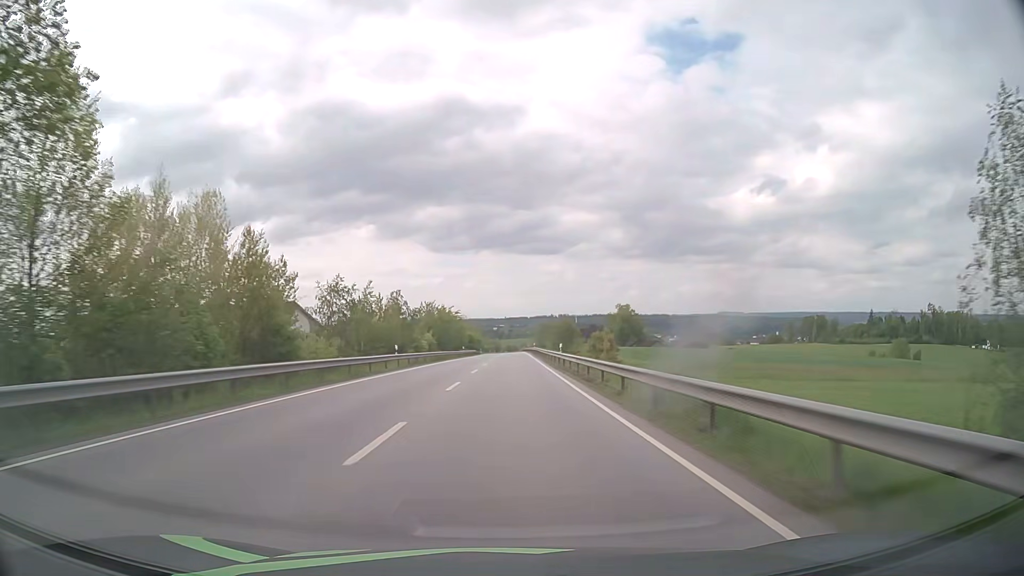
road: primary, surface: asphalt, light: Day
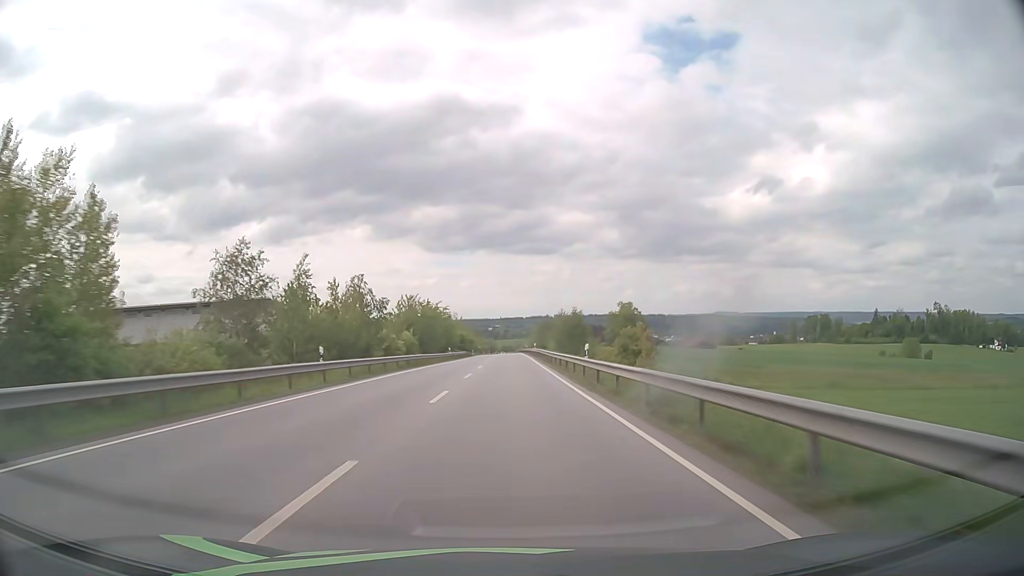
(+0.1, +15.5) m; 0°
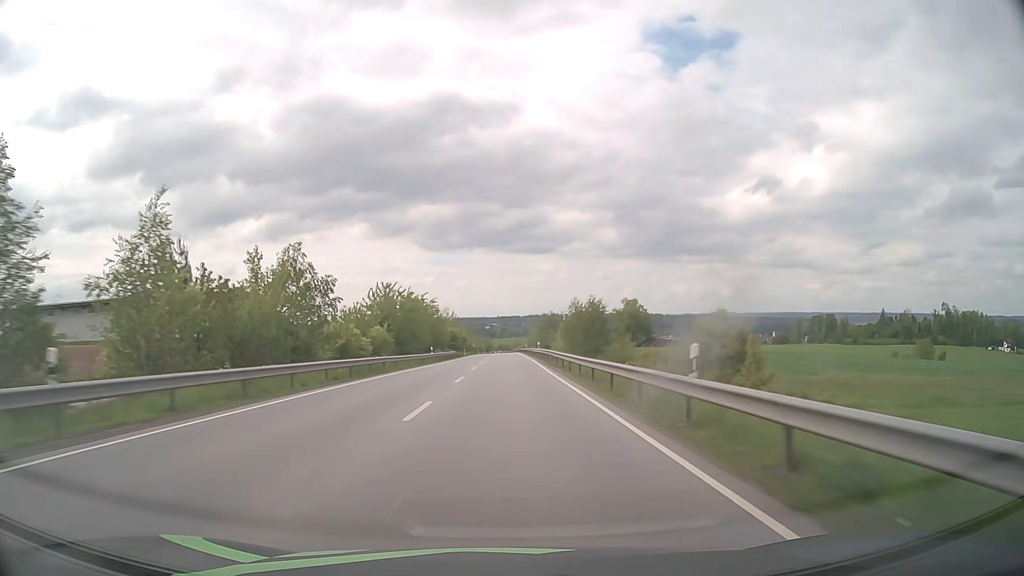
(+0.1, +15.5) m; 0°
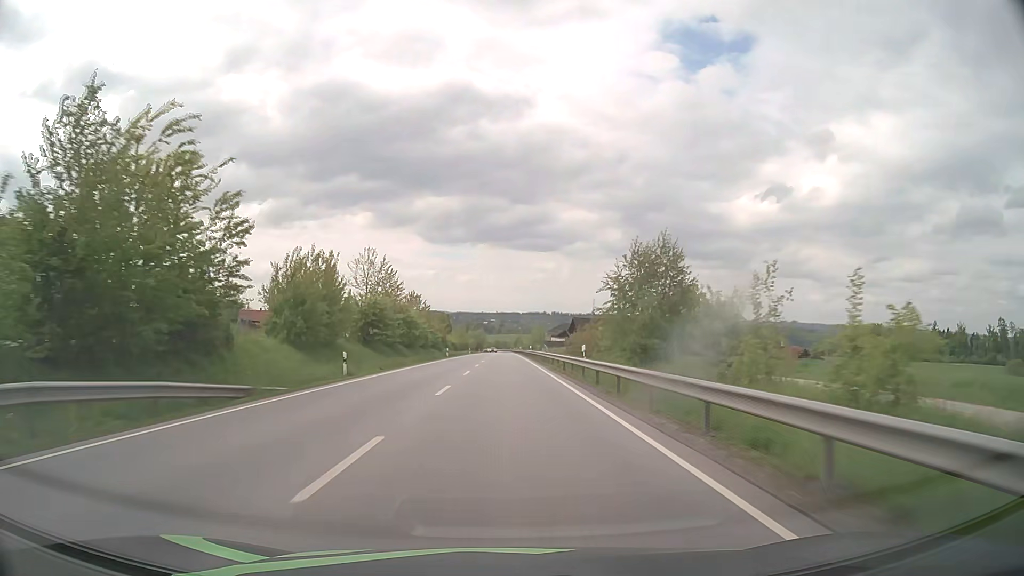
(+0.1, +77.0) m; 0°
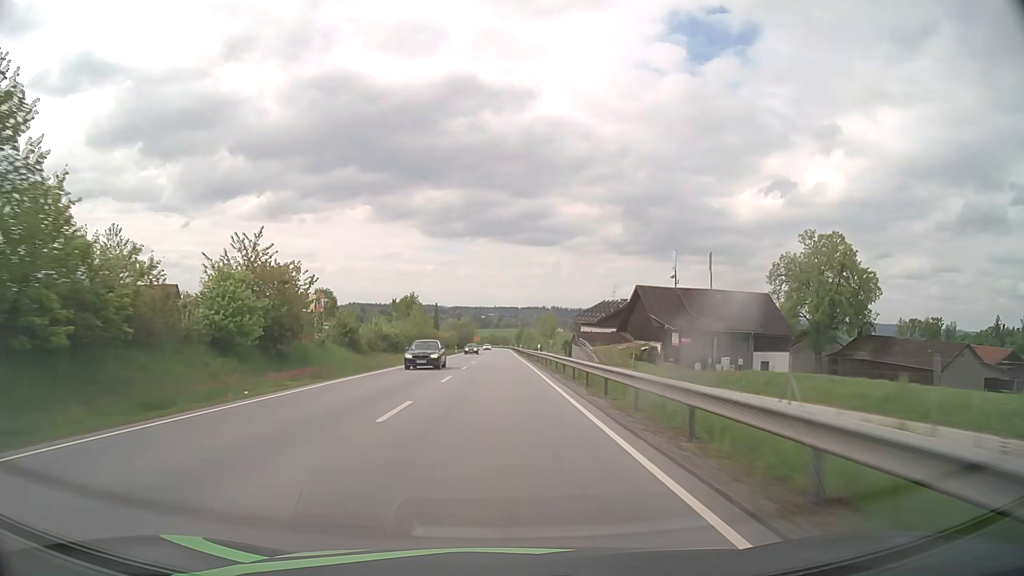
(+0.3, +76.9) m; 0°
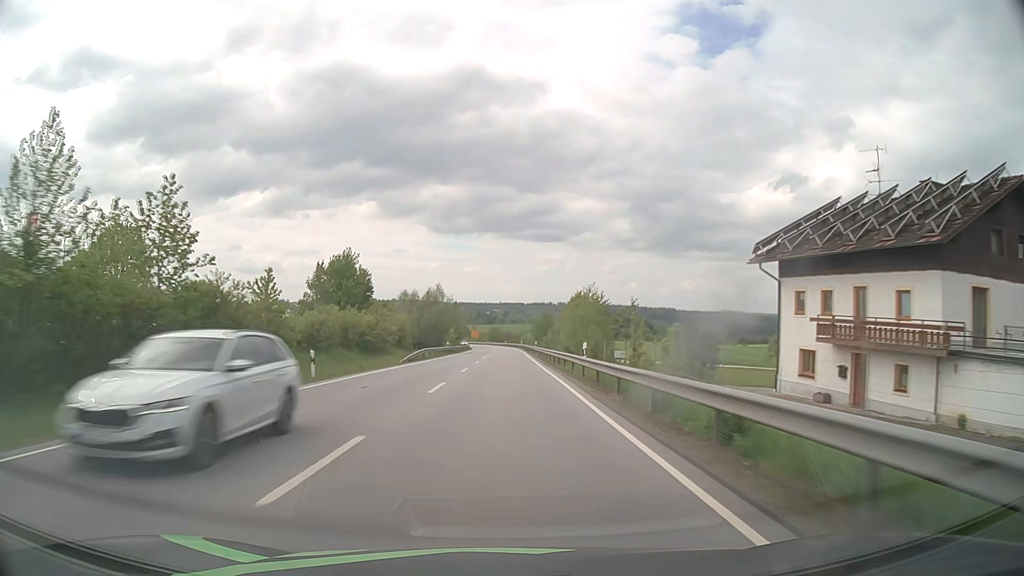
(-0.4, +76.9) m; -1°
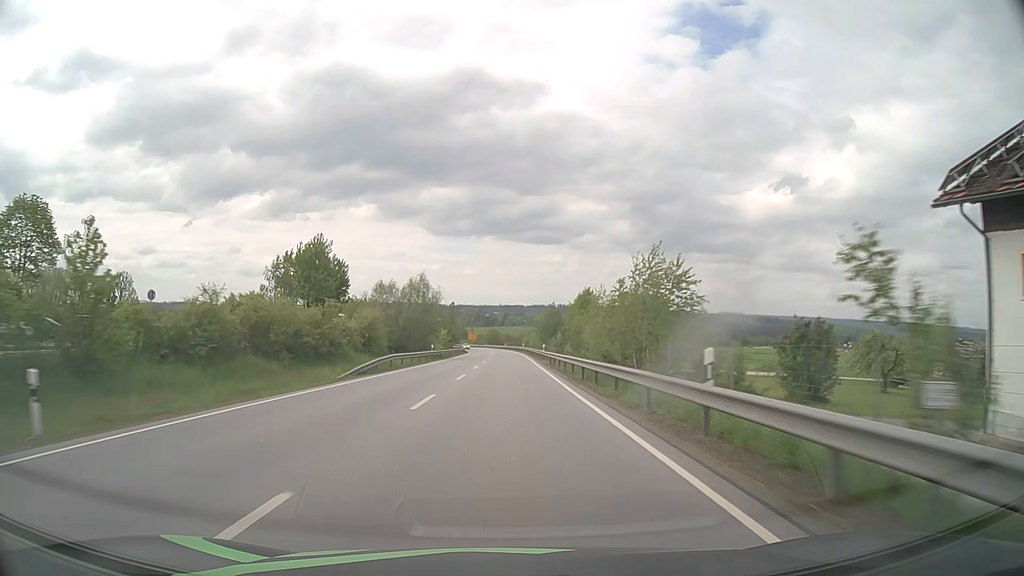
(0.0, +15.3) m; 0°
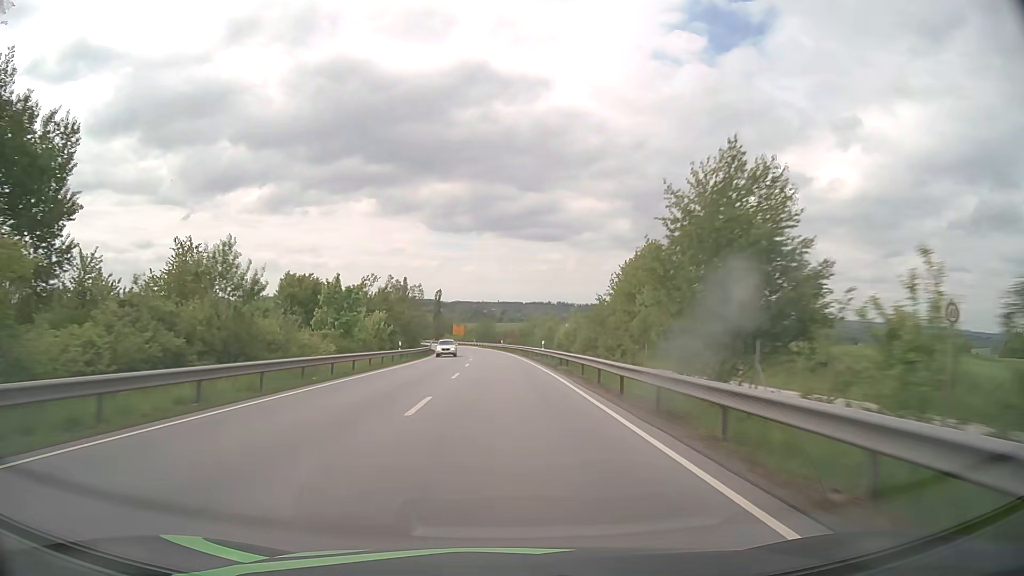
(+0.2, +60.6) m; 0°
(0, +10) (0, +20) (0, +30) (-1, +40) (-1, +50) (-1, +60) (-2, +70) (-2, +80) (-3, +90) (-4, +100) m
